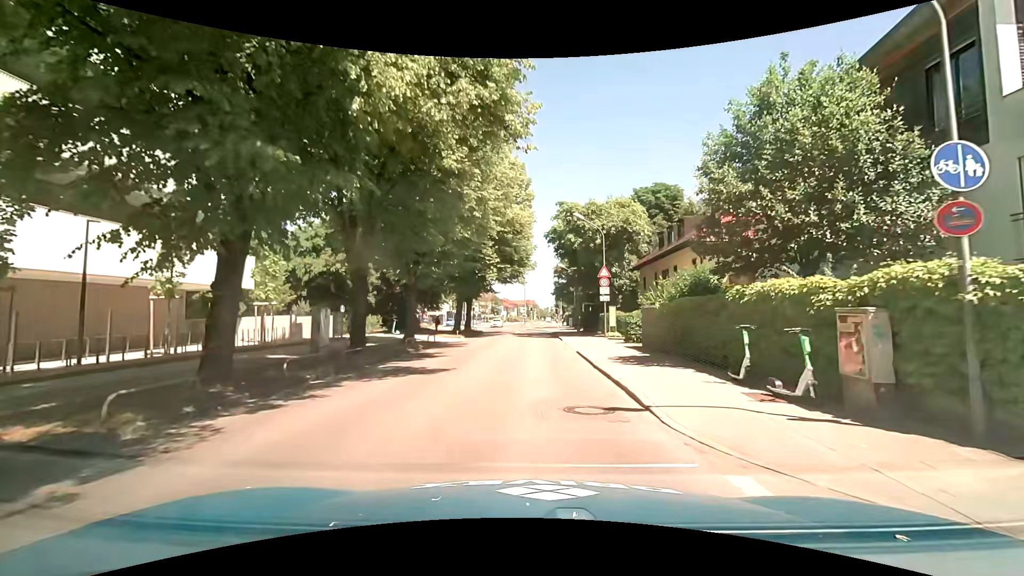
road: tertiary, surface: asphalt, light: Day
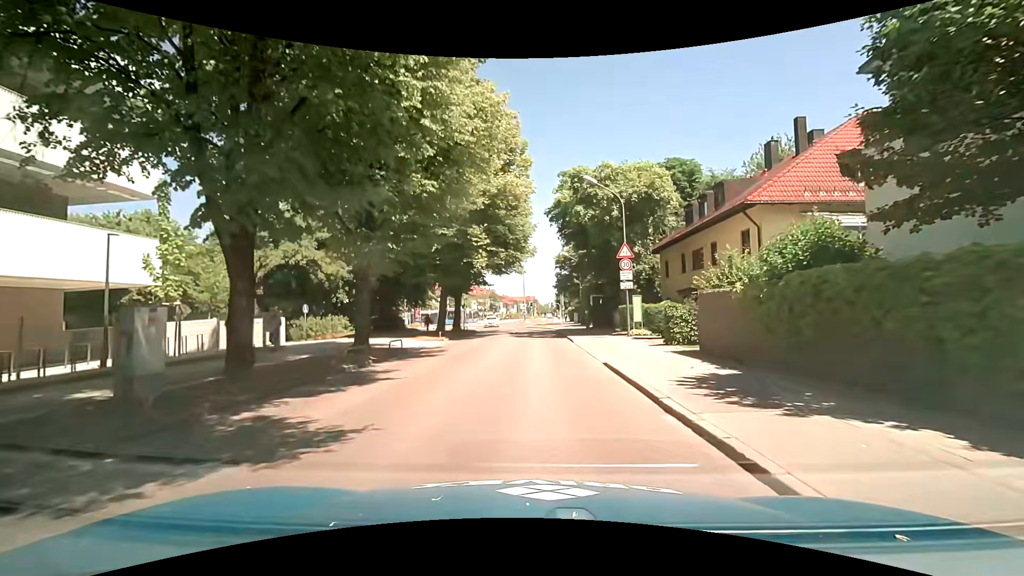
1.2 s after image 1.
(+0.1, +7.5) m; 0°
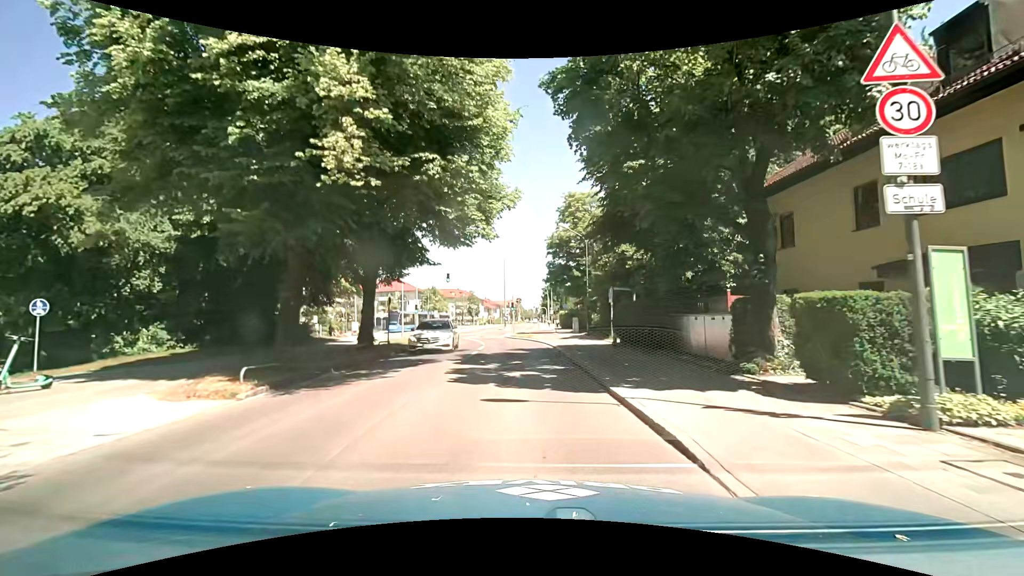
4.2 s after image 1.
(+0.2, +19.5) m; +3°
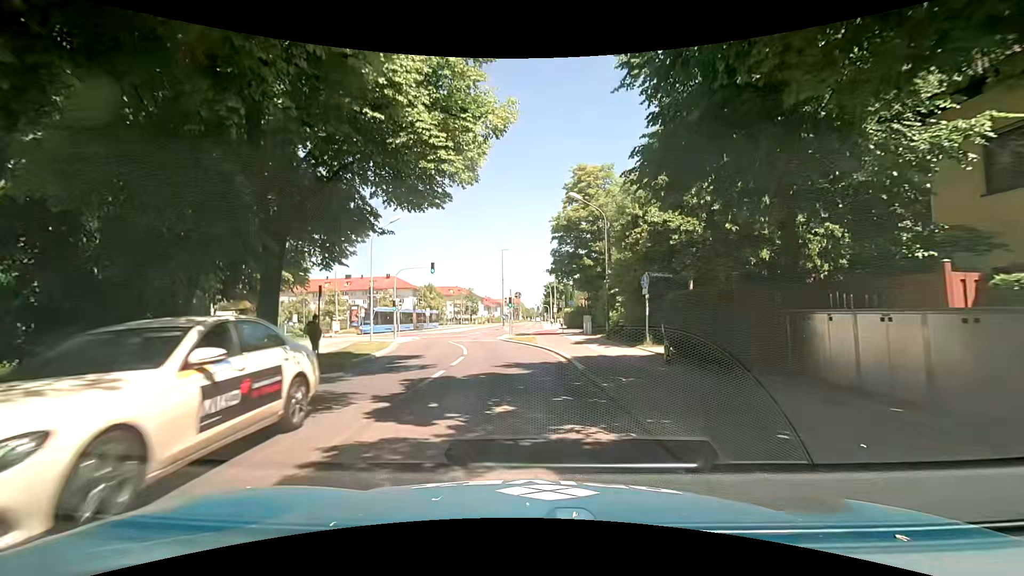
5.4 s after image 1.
(-0.2, +8.3) m; -2°
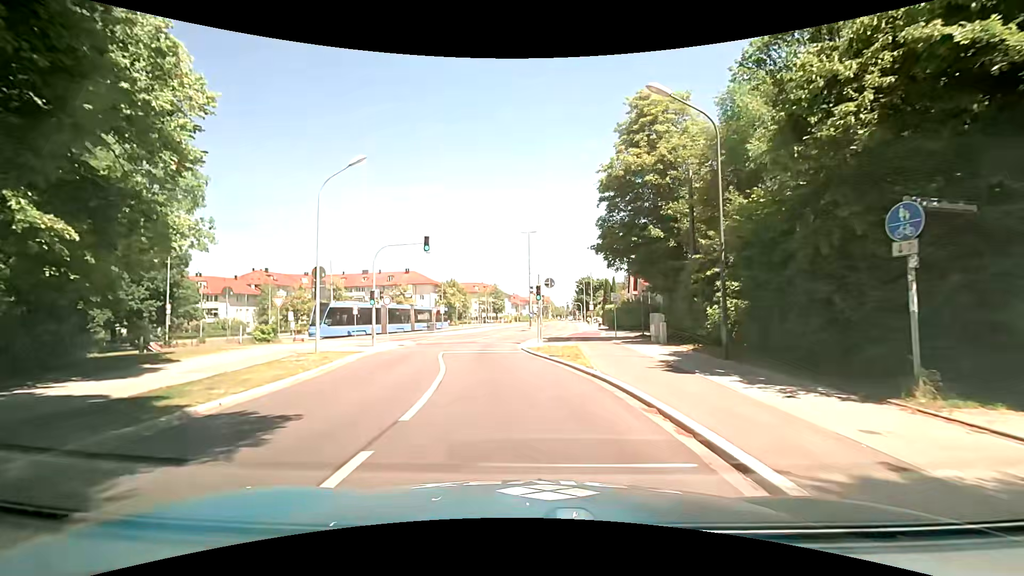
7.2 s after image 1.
(-0.2, +12.5) m; -1°
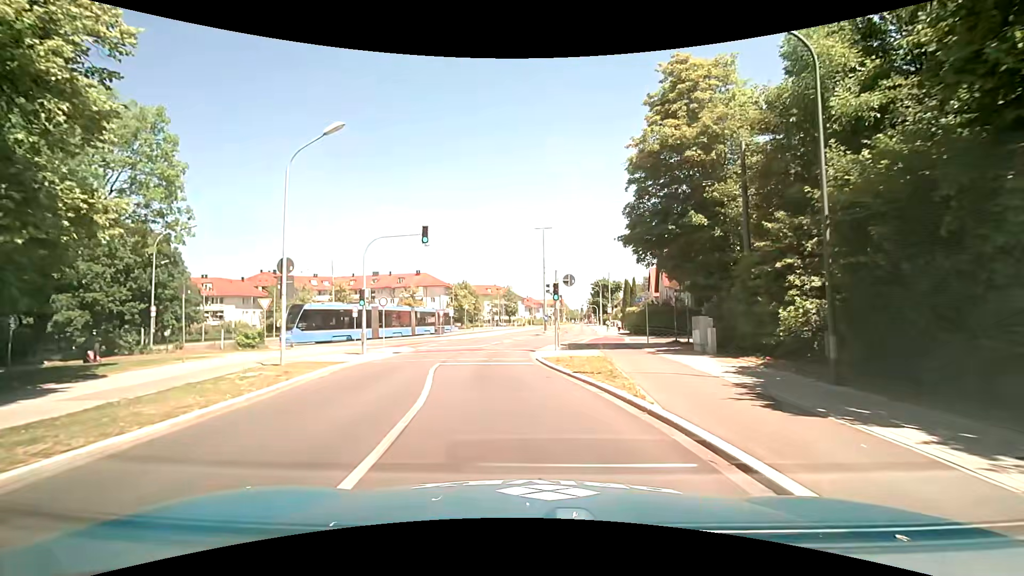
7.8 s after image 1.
(-0.2, +4.2) m; -3°
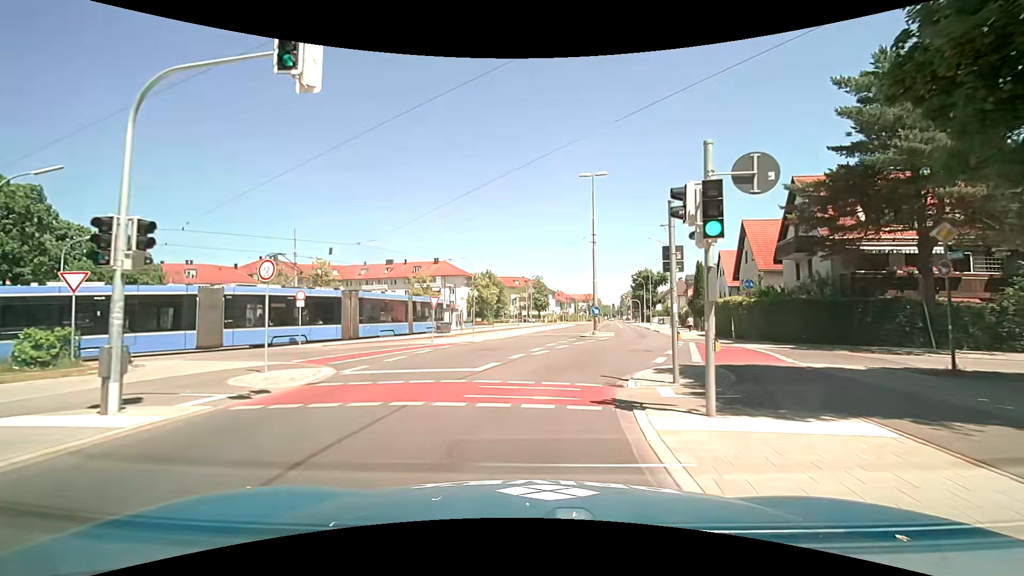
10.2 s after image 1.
(-0.9, +16.5) m; -6°
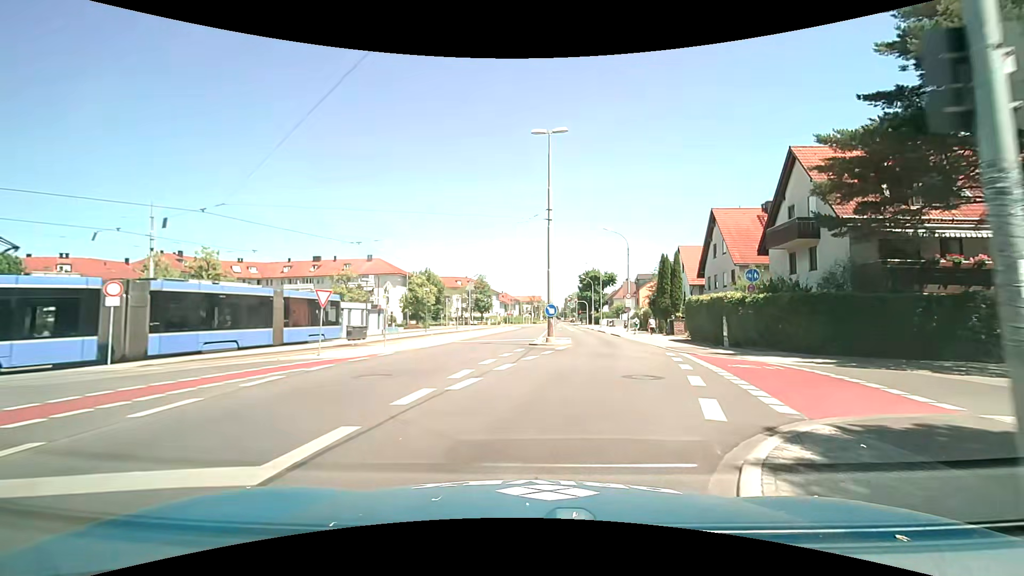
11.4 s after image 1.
(+0.5, +8.3) m; +7°
(+1, +10) (+3, +20) (+4, +30) (+6, +40) (+7, +50) (+7, +60) (+8, +69) (+9, +79) (+9, +89) (+10, +99) m
